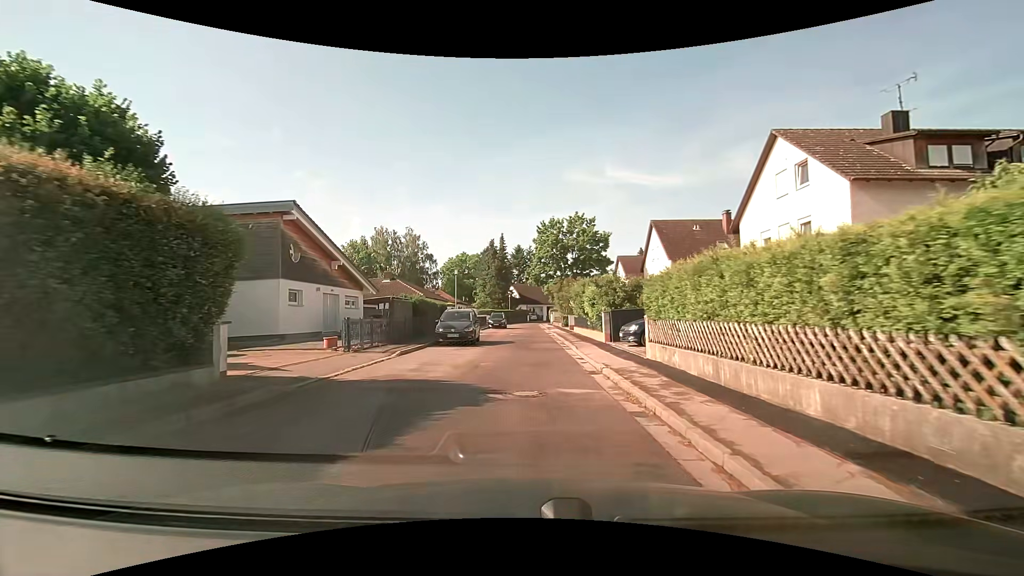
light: Day
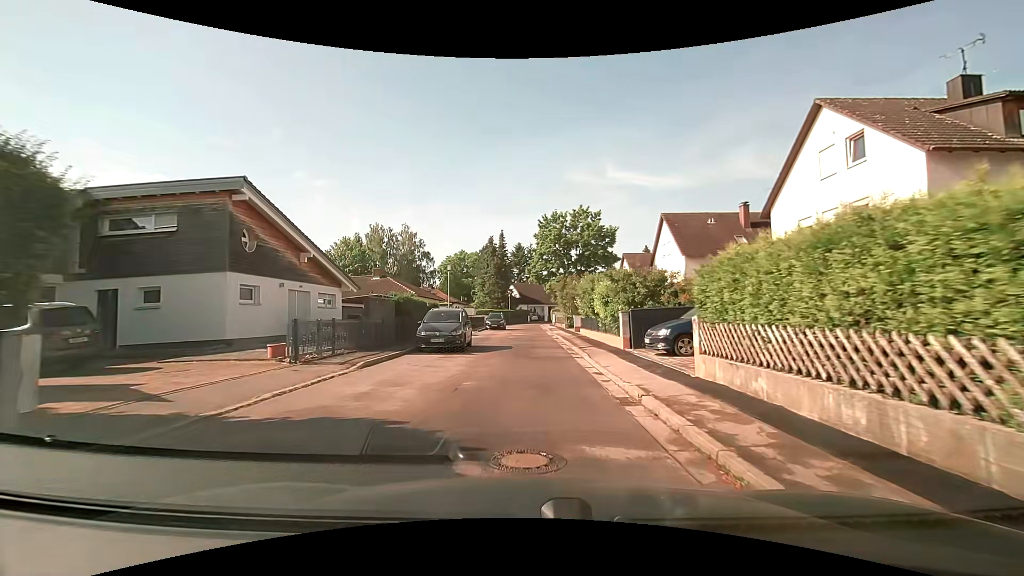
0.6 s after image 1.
(0.0, +3.9) m; +1°
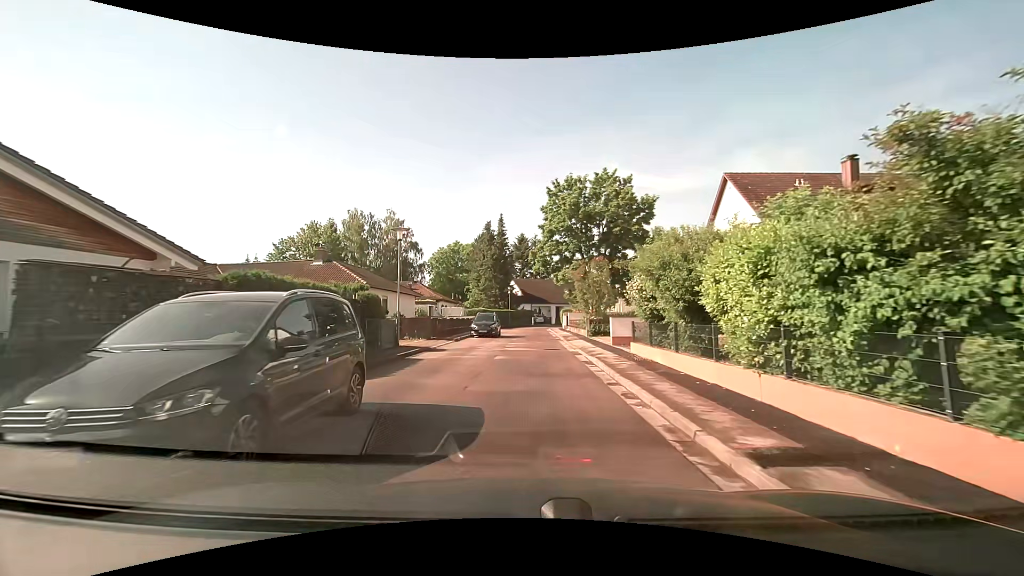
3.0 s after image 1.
(-0.4, +14.6) m; -2°
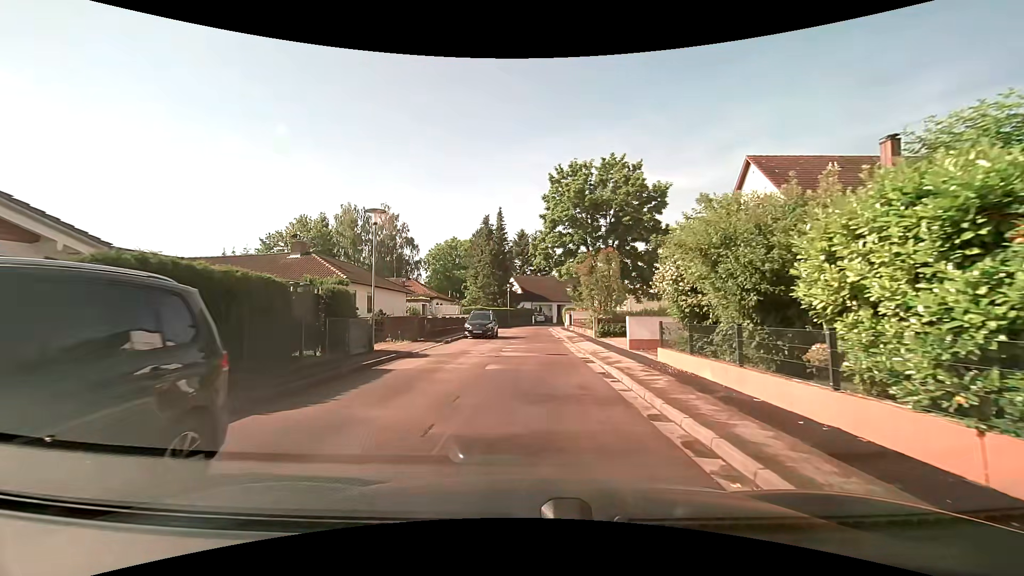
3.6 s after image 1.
(0.0, +3.4) m; +1°
